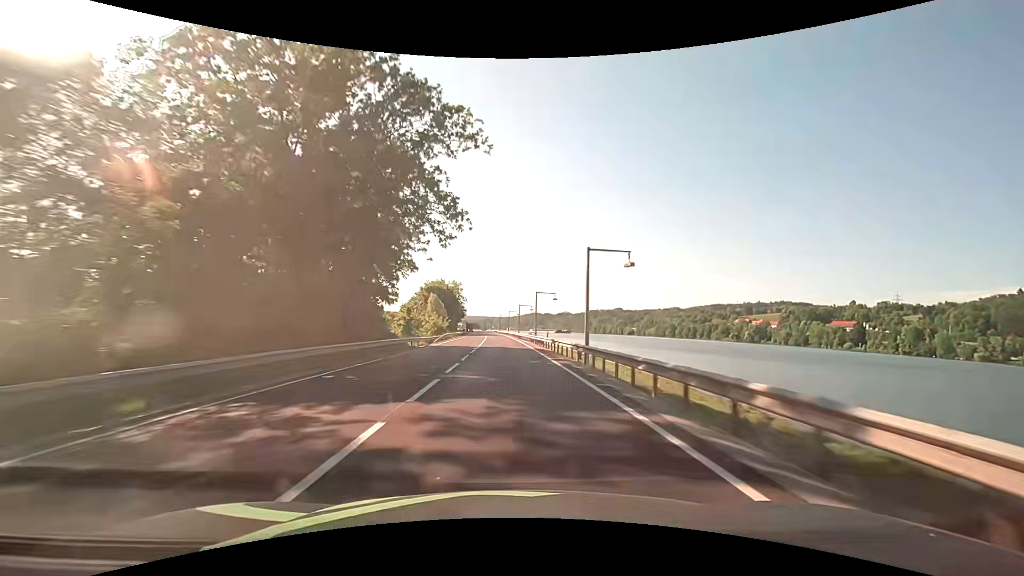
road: primary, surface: asphalt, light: Day
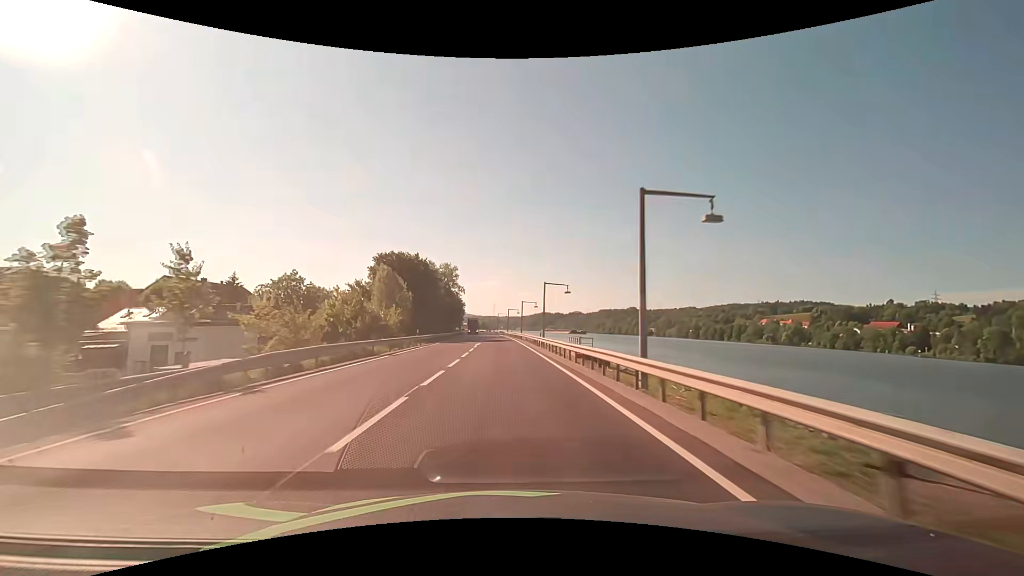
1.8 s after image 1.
(-0.4, +47.3) m; -1°
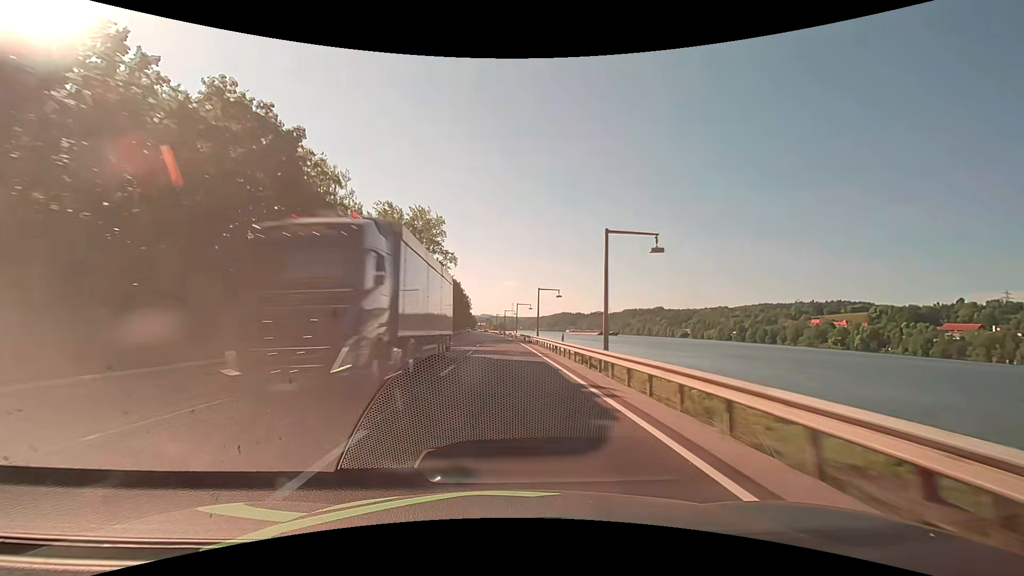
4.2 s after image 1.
(-1.1, +63.2) m; -2°
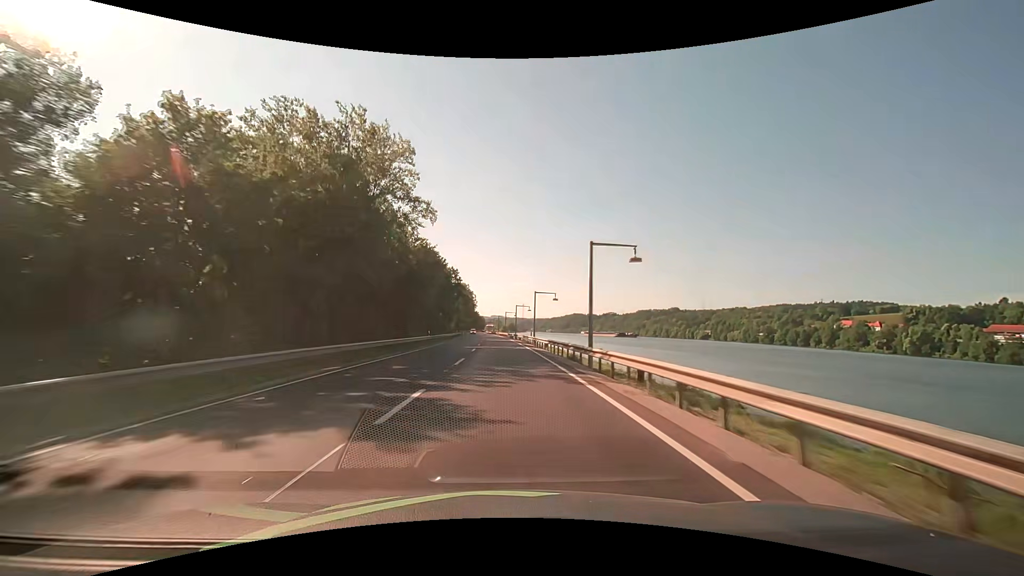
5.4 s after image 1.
(-0.2, +31.6) m; -1°
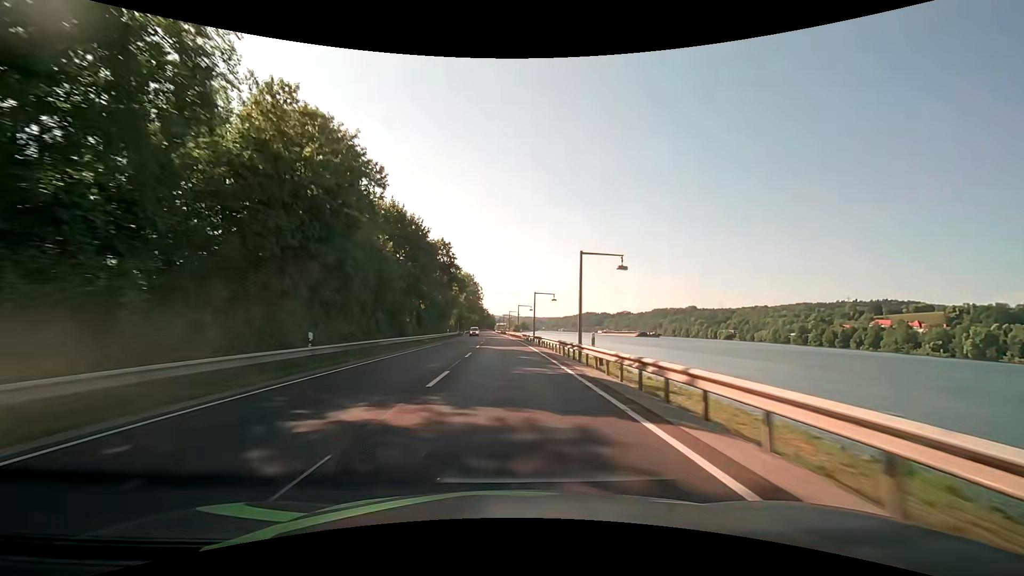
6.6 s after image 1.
(-0.4, +31.6) m; -1°
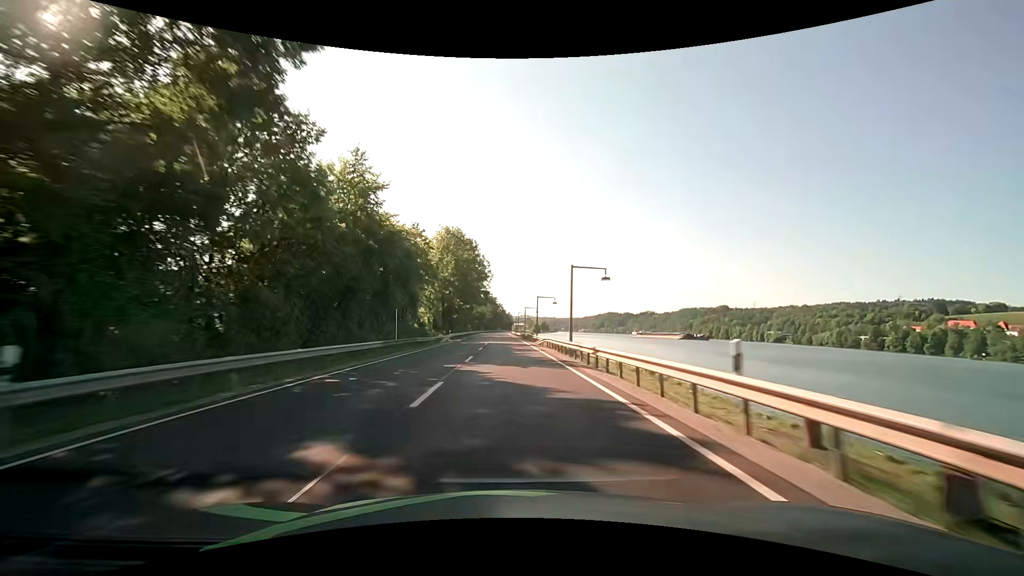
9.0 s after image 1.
(-1.2, +63.2) m; -2°
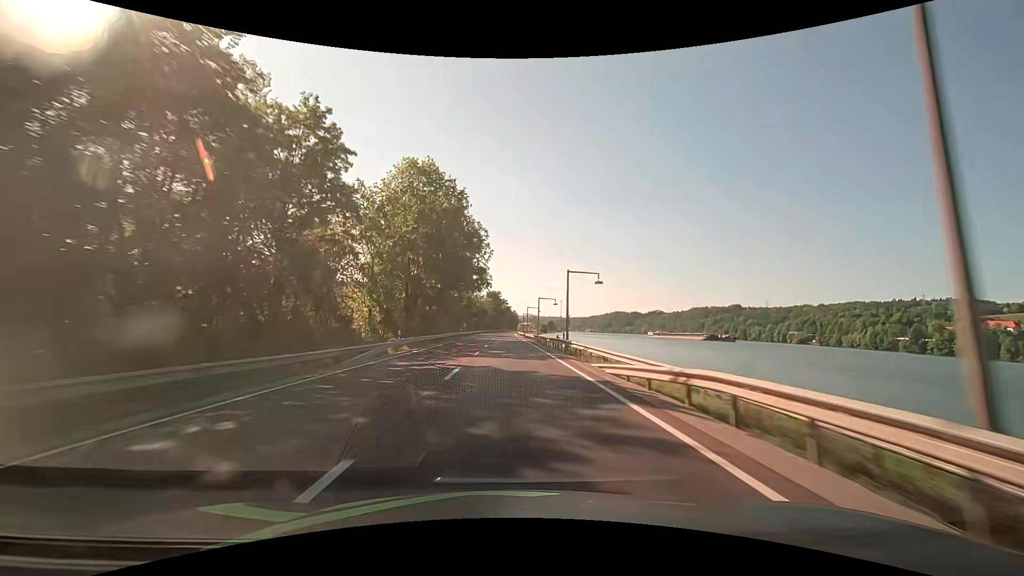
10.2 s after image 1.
(-0.2, +31.6) m; -1°
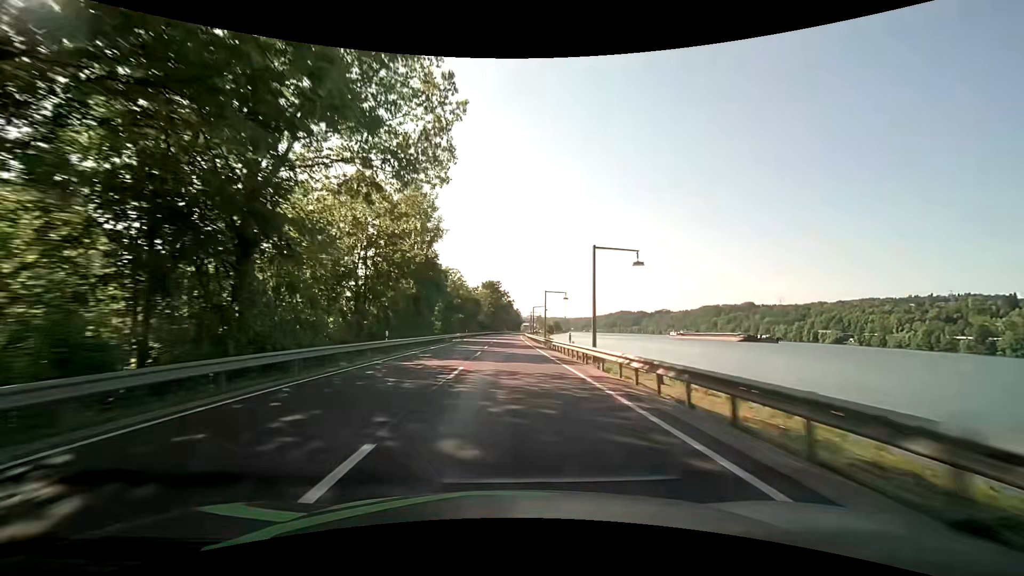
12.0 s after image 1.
(-0.1, +47.5) m; 0°
(0, +10) (0, +20) (0, +30) (0, +40) (0, +50) (0, +60) (0, +70) (0, +80) (0, +90) (+1, +100) m
